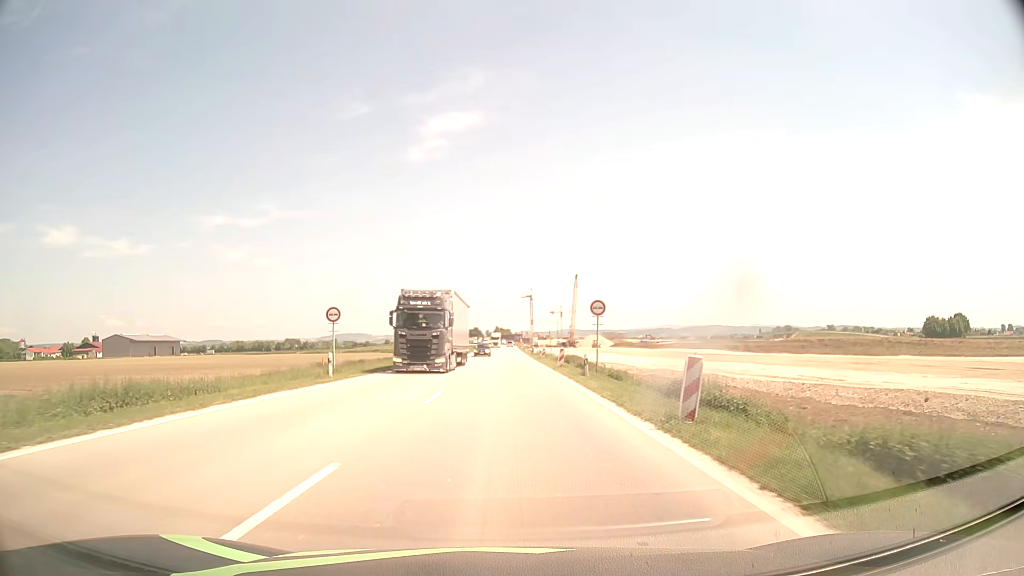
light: Day
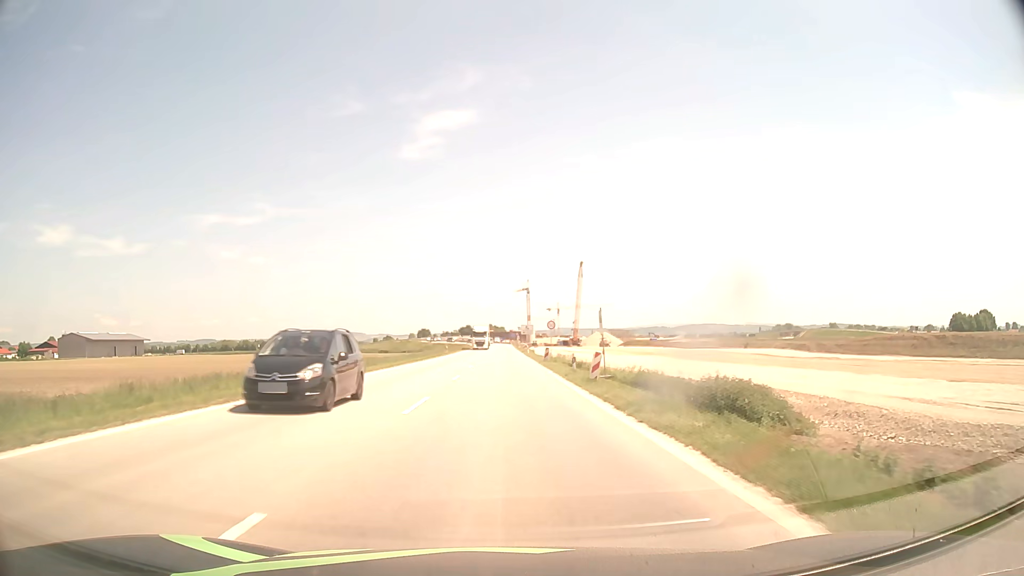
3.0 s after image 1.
(+0.3, +38.2) m; +1°
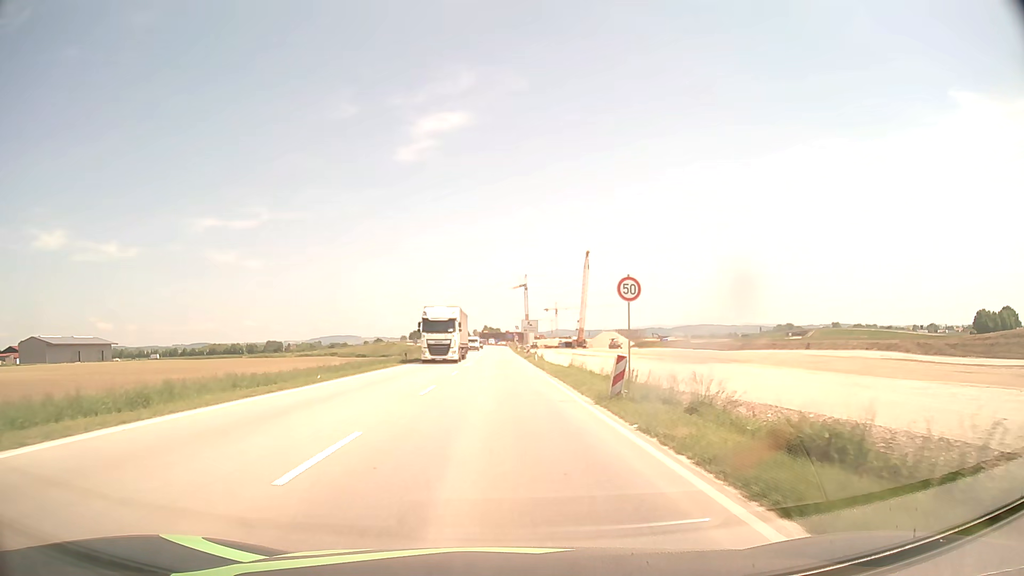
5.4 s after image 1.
(+0.1, +30.7) m; 0°
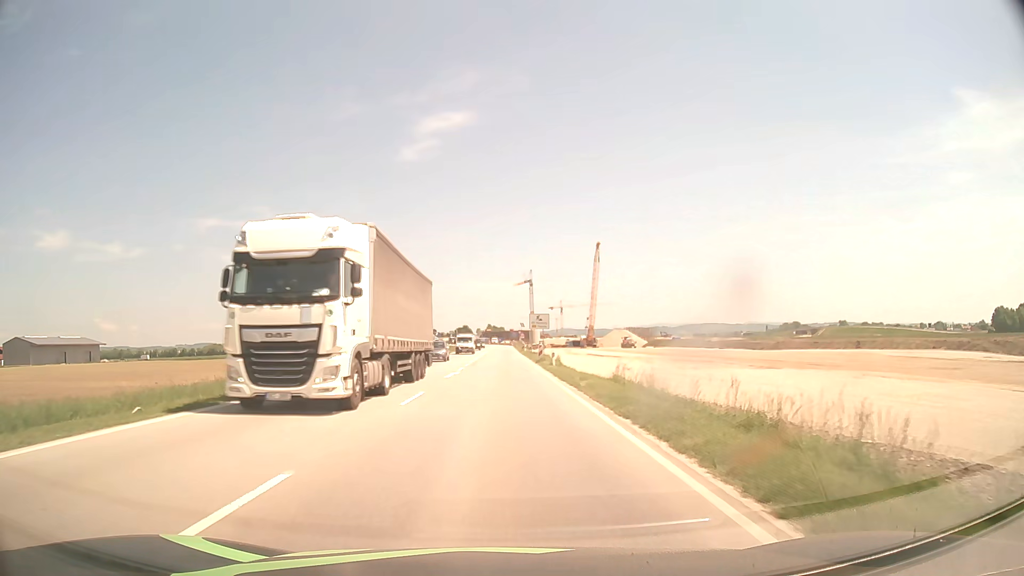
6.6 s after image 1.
(0.0, +15.3) m; 0°
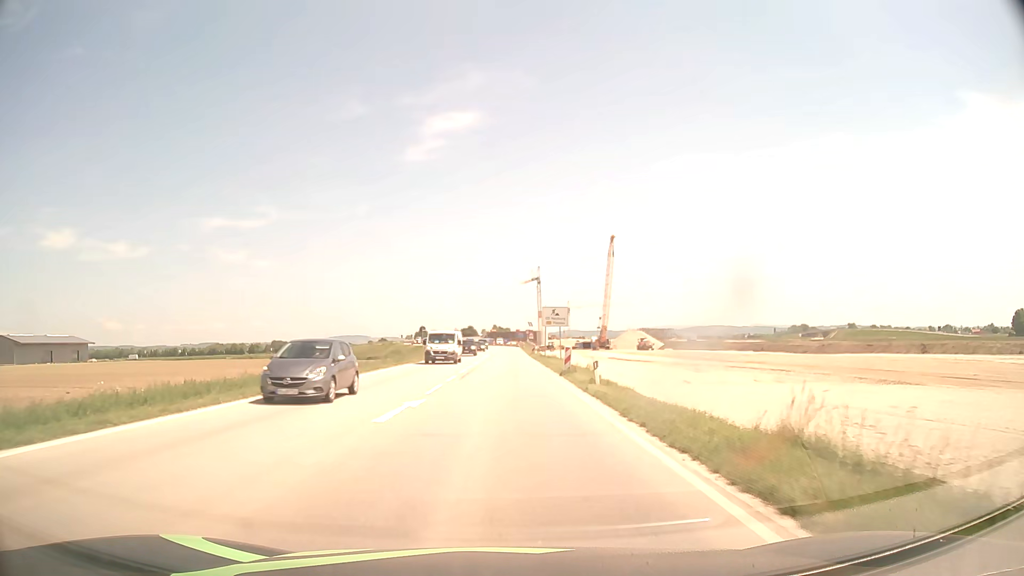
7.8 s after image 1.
(-0.1, +15.3) m; -1°
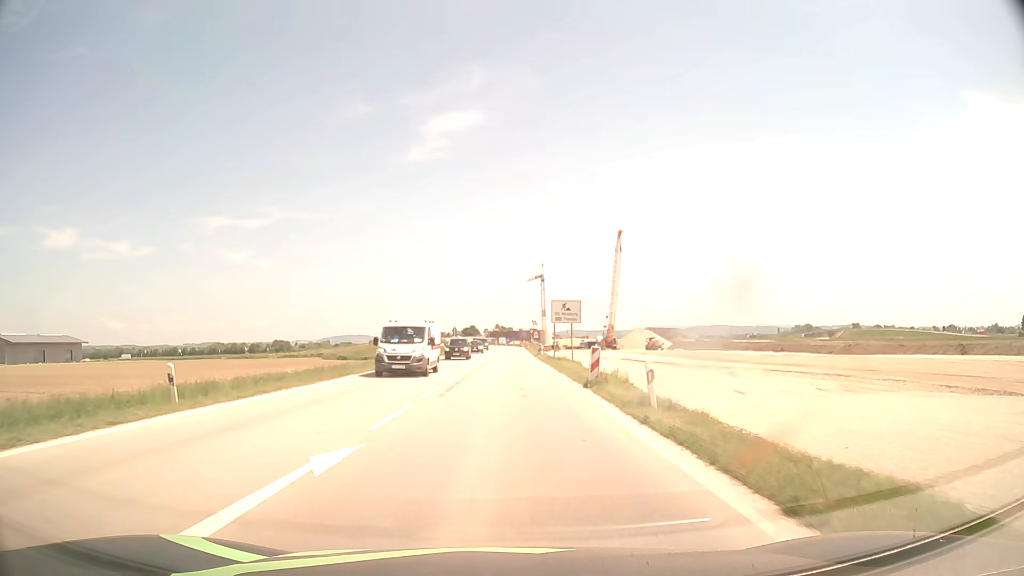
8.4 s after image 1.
(0.0, +7.7) m; 0°
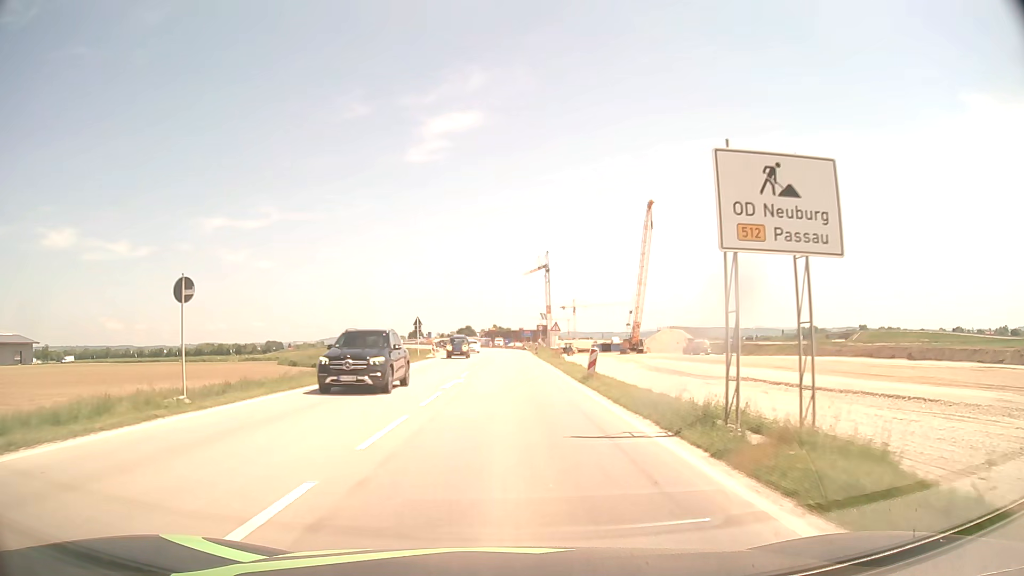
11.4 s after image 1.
(0.0, +38.1) m; 0°
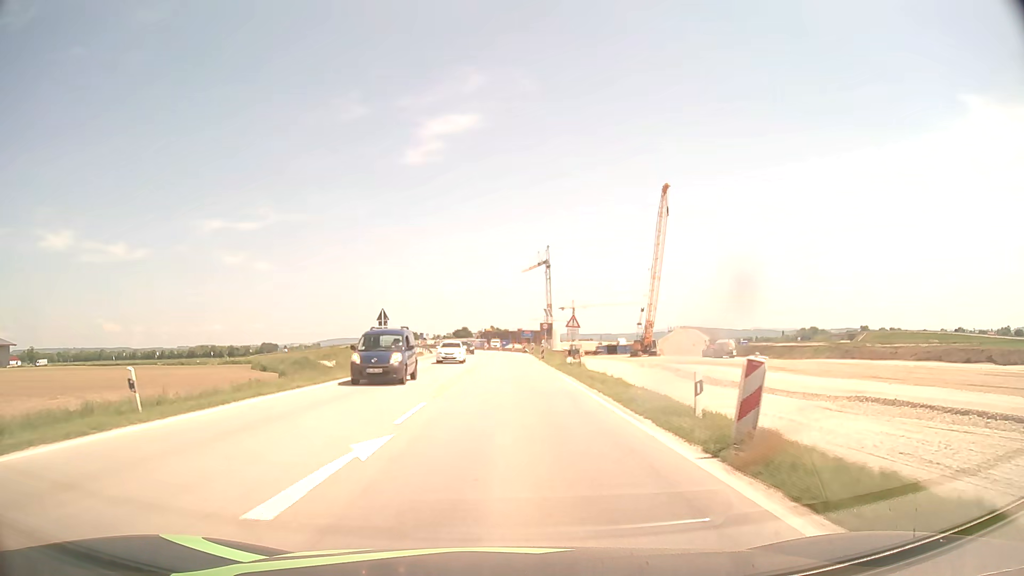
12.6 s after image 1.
(0.0, +15.2) m; 0°
(0, +10) (0, +20) (0, +30) (0, +40) (0, +50) (0, +60) (-1, +70) (-2, +80) (-4, +90) (-6, +99) m
